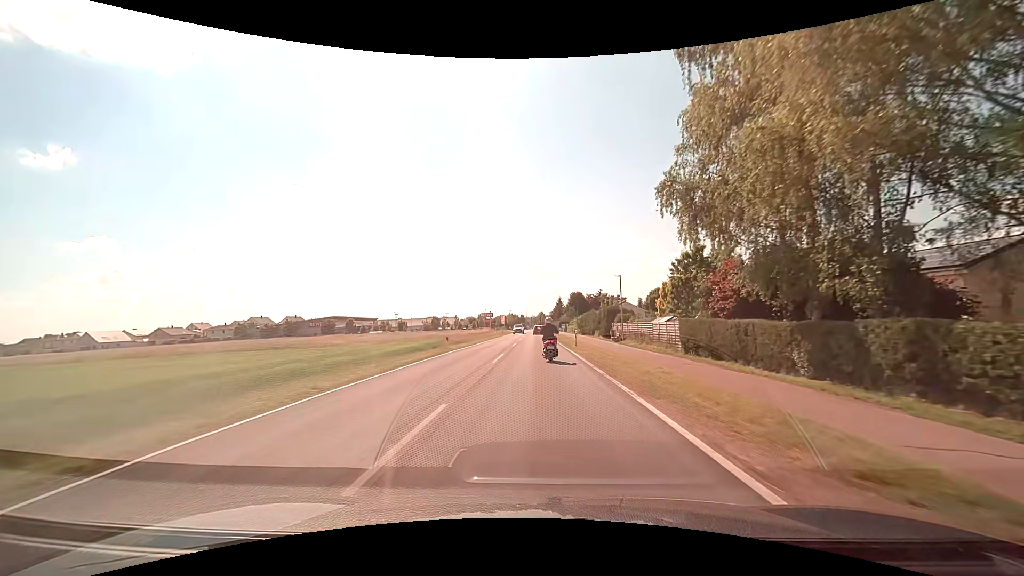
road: tertiary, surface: asphalt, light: Day
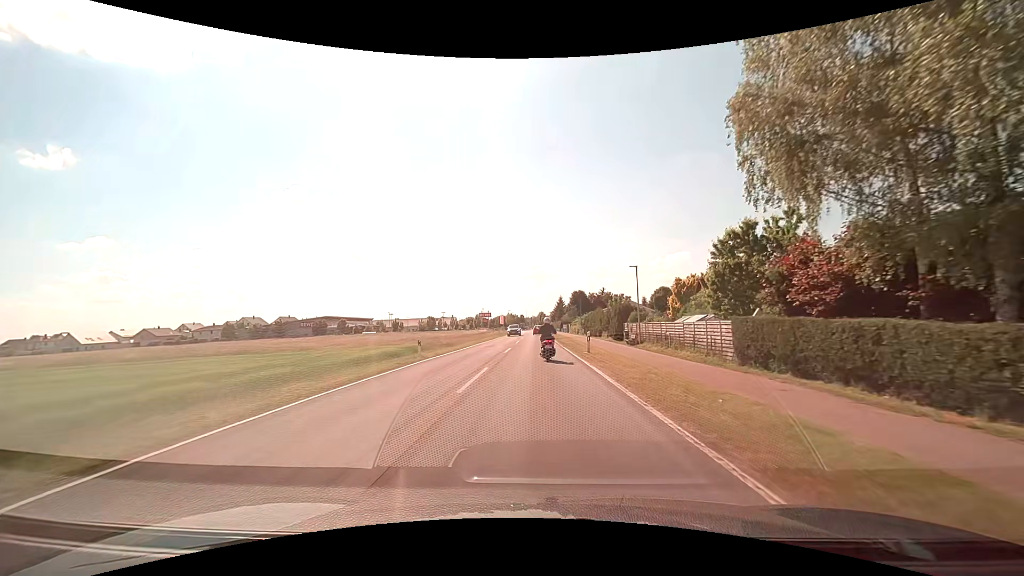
(0.0, +7.7) m; 0°
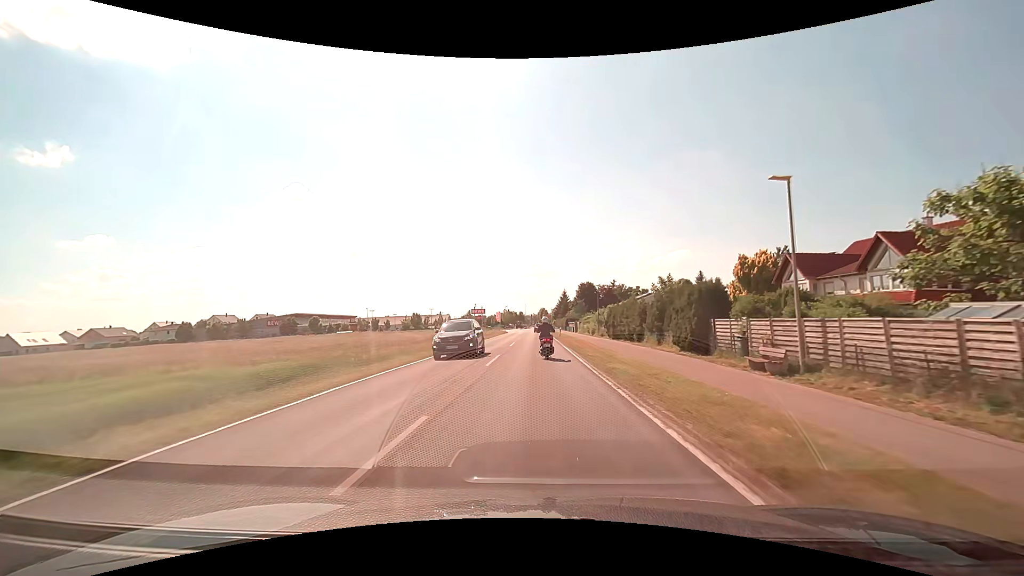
(+0.1, +23.7) m; 0°
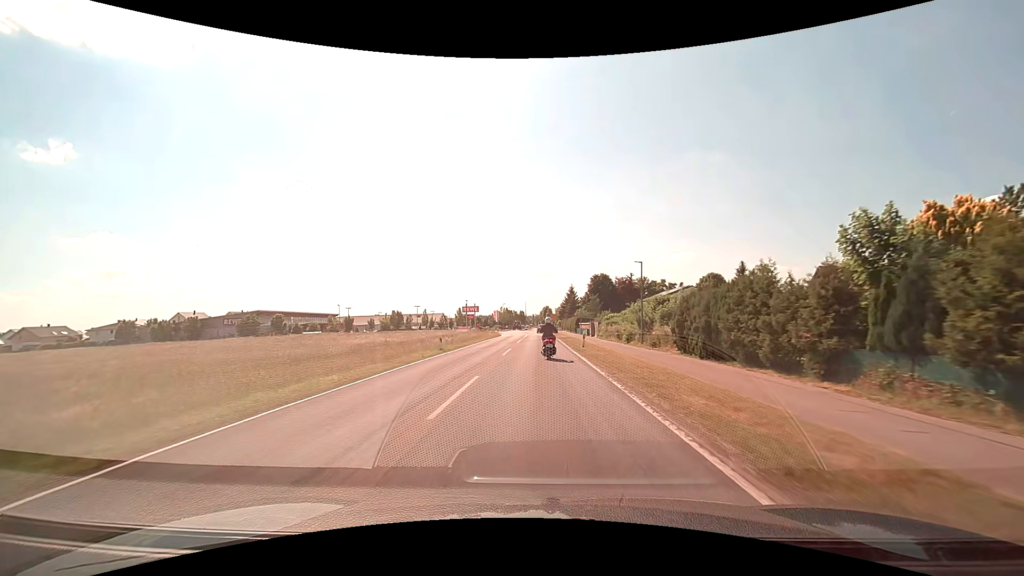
(0.0, +24.3) m; 0°
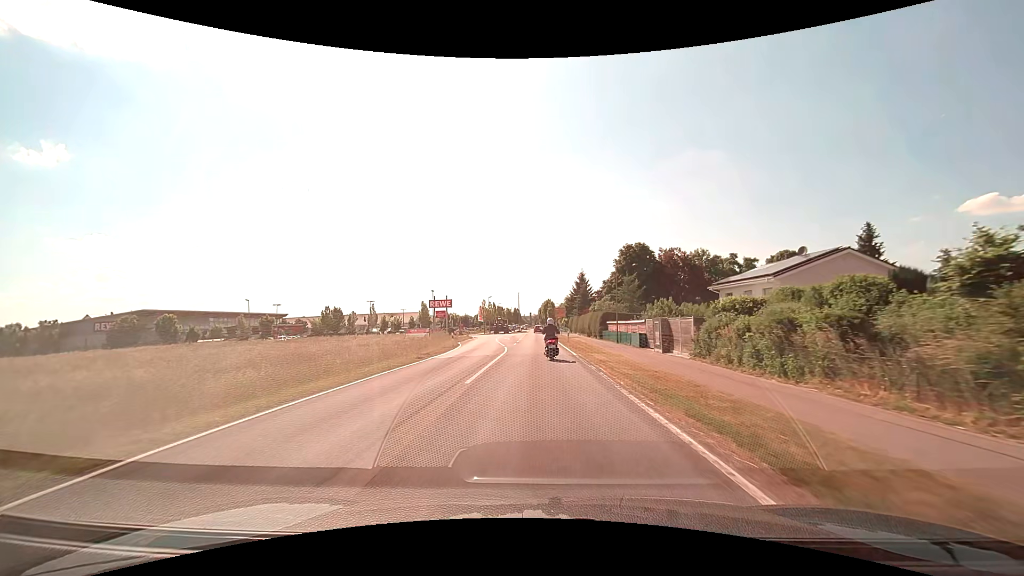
(+0.1, +40.6) m; 0°
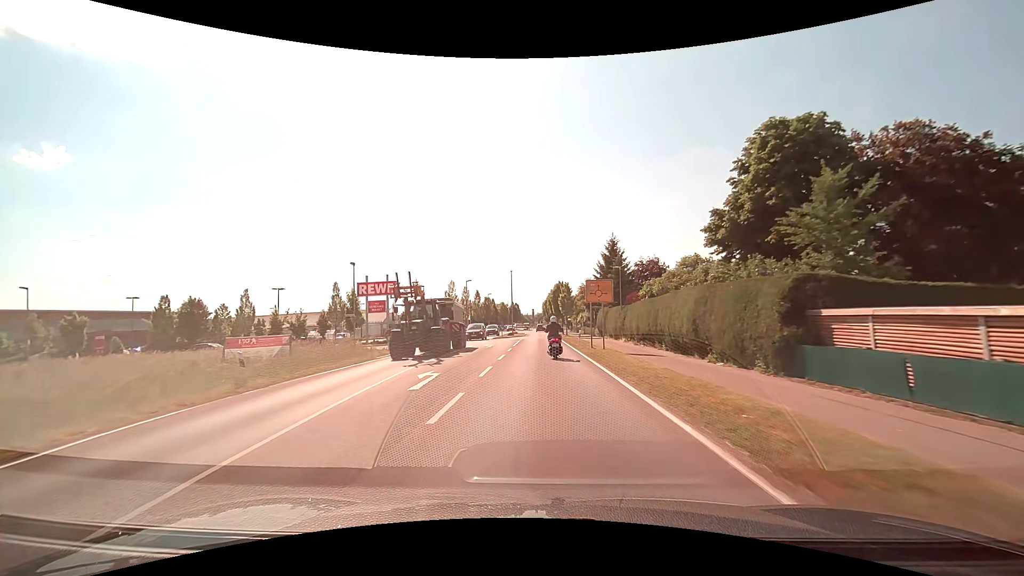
(-0.2, +40.8) m; 0°
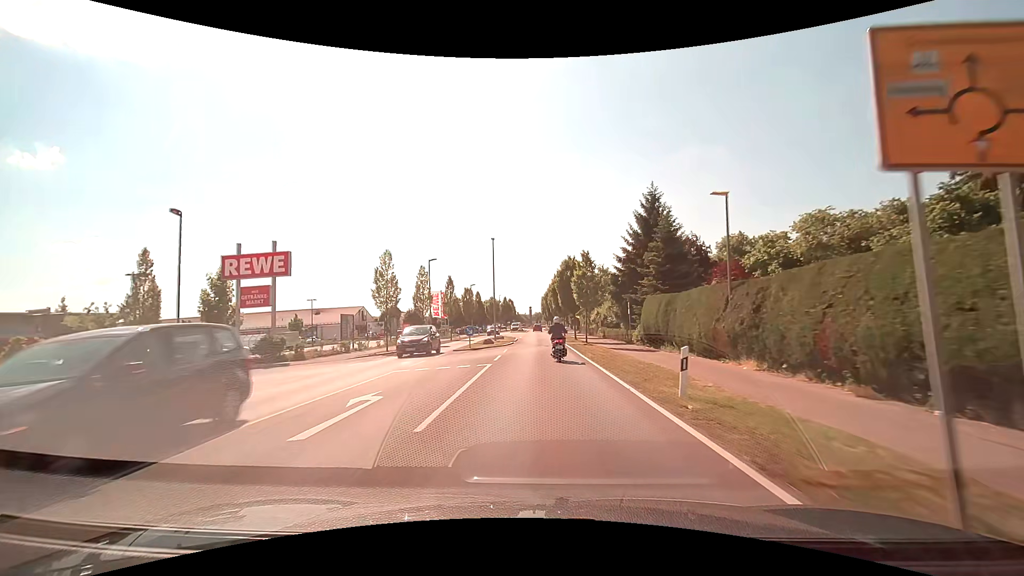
(0.0, +24.5) m; 0°
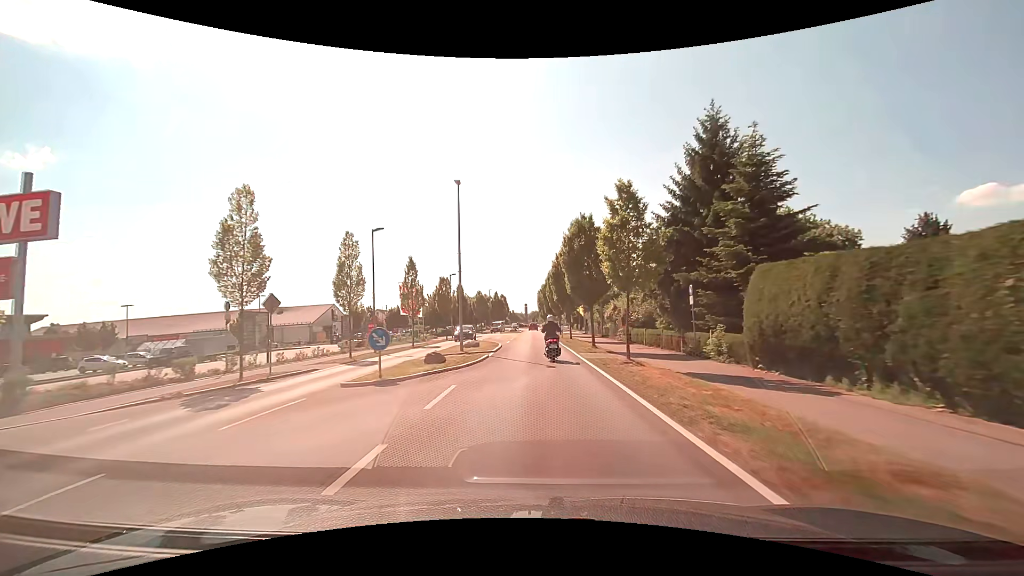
(+0.1, +16.1) m; 0°
(0, +10) (0, +20) (0, +30) (0, +40) (-1, +50) (-1, +60) (-1, +70) (-1, +80) (-1, +90) (-1, +100) m
